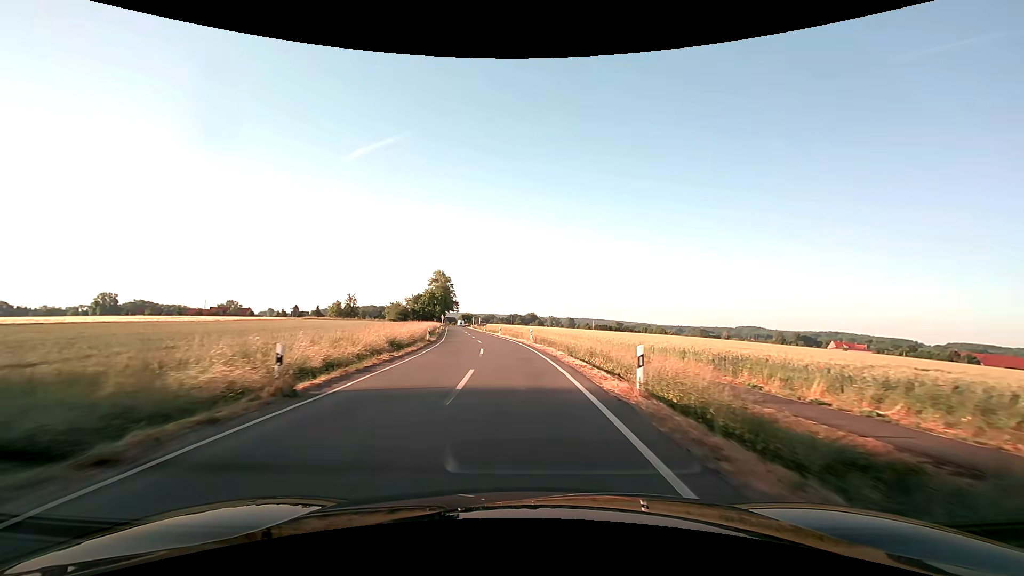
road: secondary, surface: asphalt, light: Day
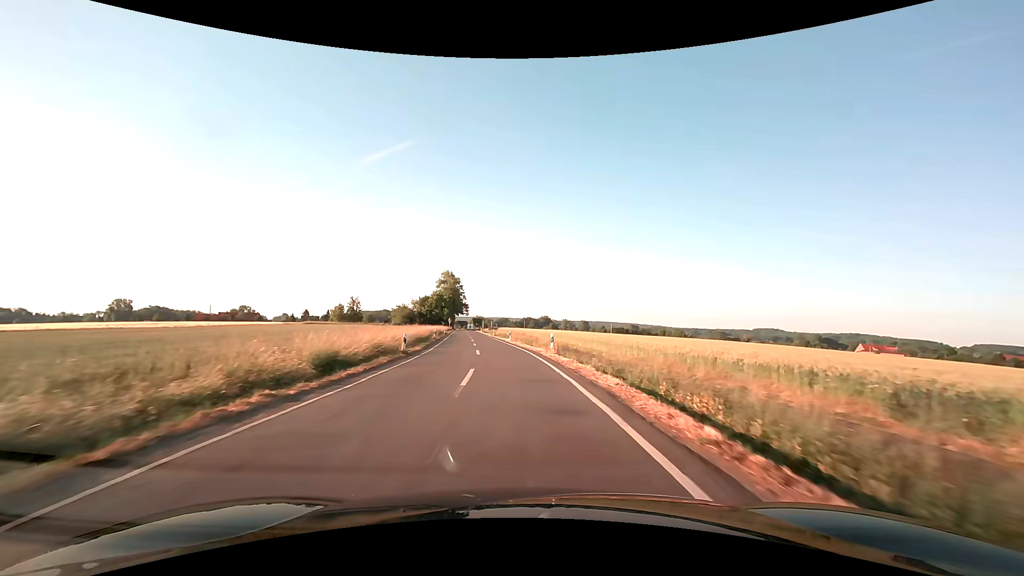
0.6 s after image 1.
(-0.1, +10.9) m; -2°
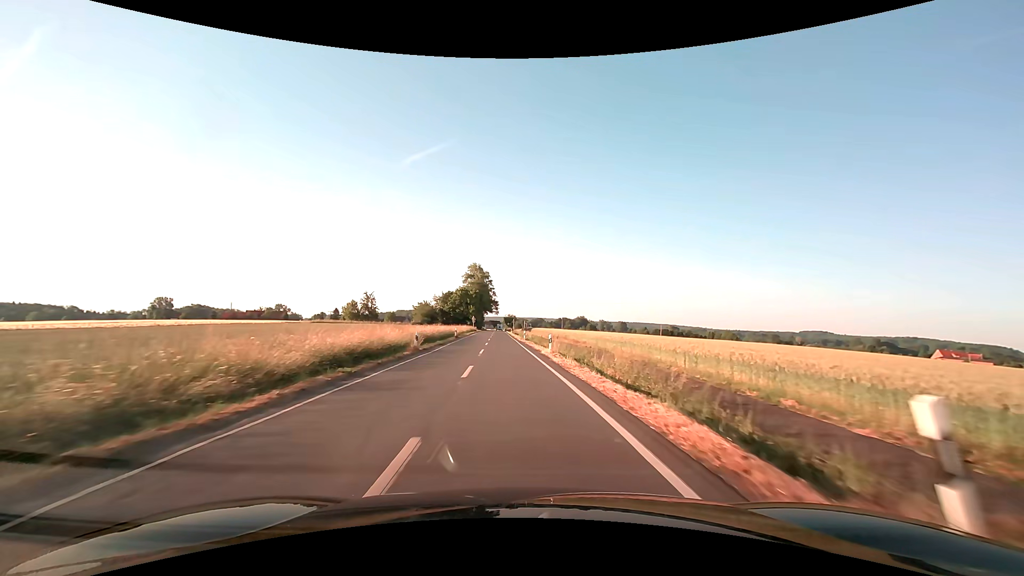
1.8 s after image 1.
(-0.8, +21.8) m; -4°
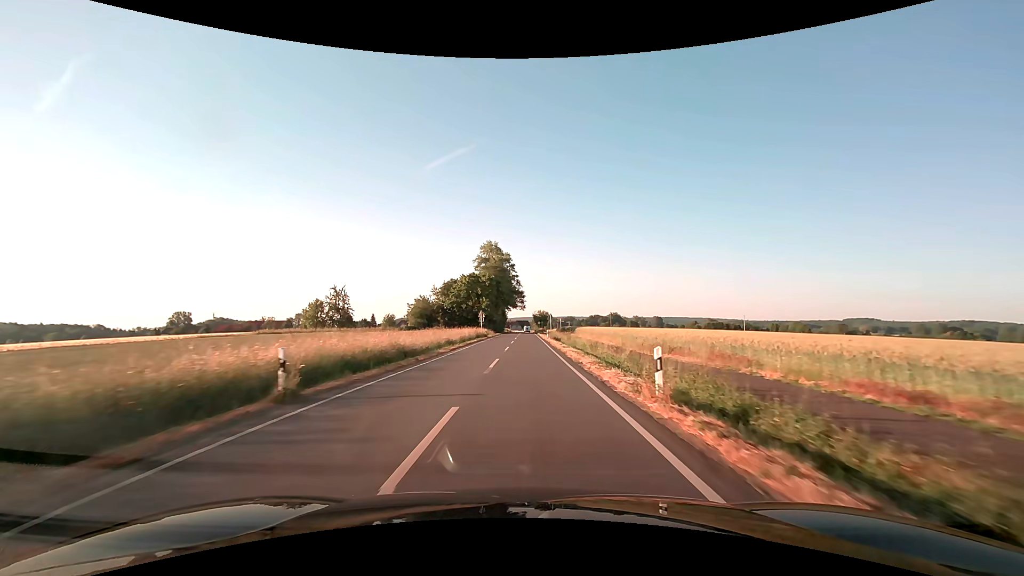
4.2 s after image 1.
(-1.8, +43.7) m; -3°
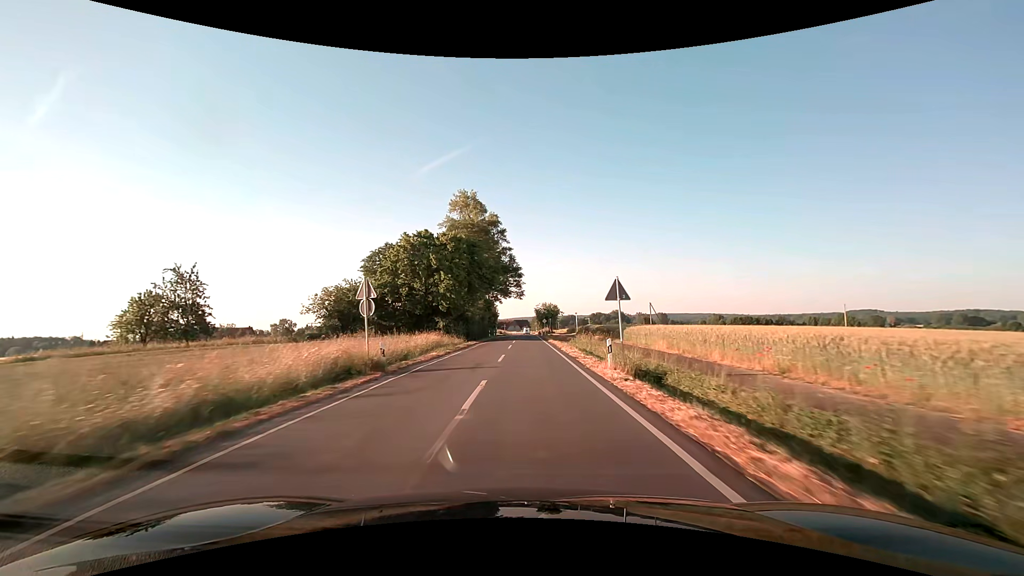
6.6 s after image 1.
(0.0, +43.8) m; 0°
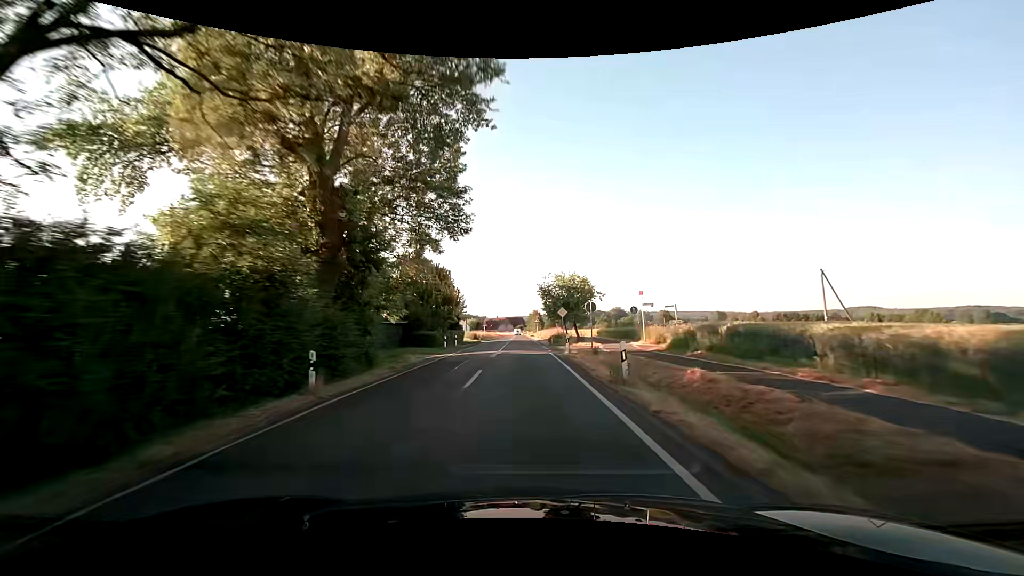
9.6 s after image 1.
(+0.4, +54.7) m; +1°
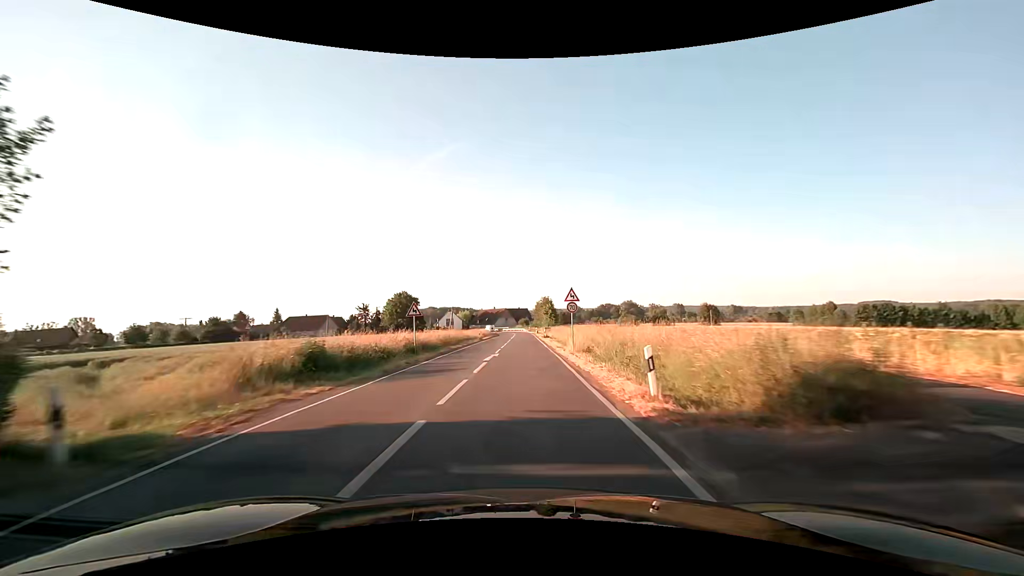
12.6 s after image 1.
(-0.2, +54.9) m; -1°
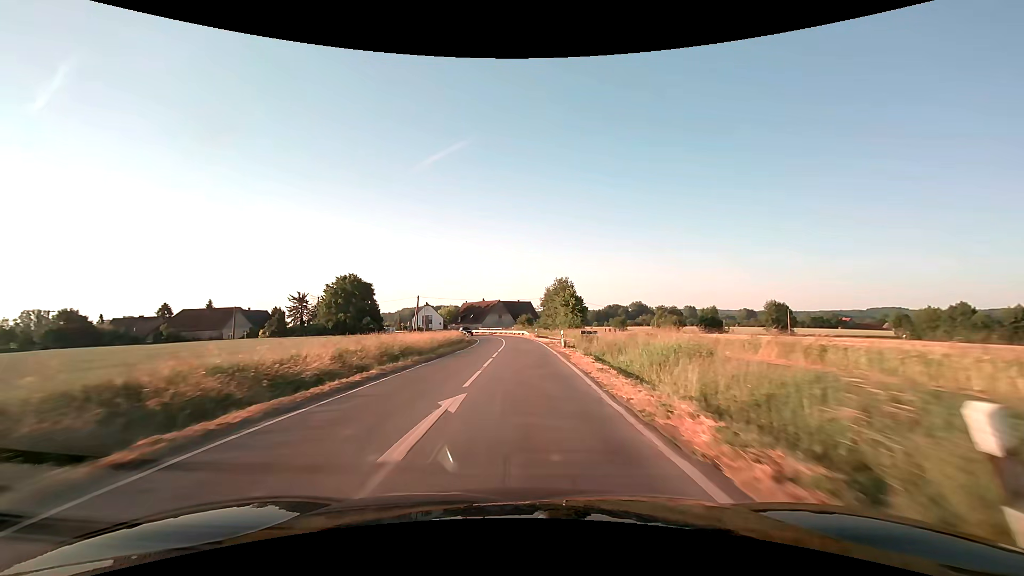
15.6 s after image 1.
(0.0, +55.0) m; 0°
(0, +10) (0, +20) (0, +30) (0, +40) (0, +50) (-1, +60) (-2, +70) (-4, +80) (-6, +90) (-9, +99) m
